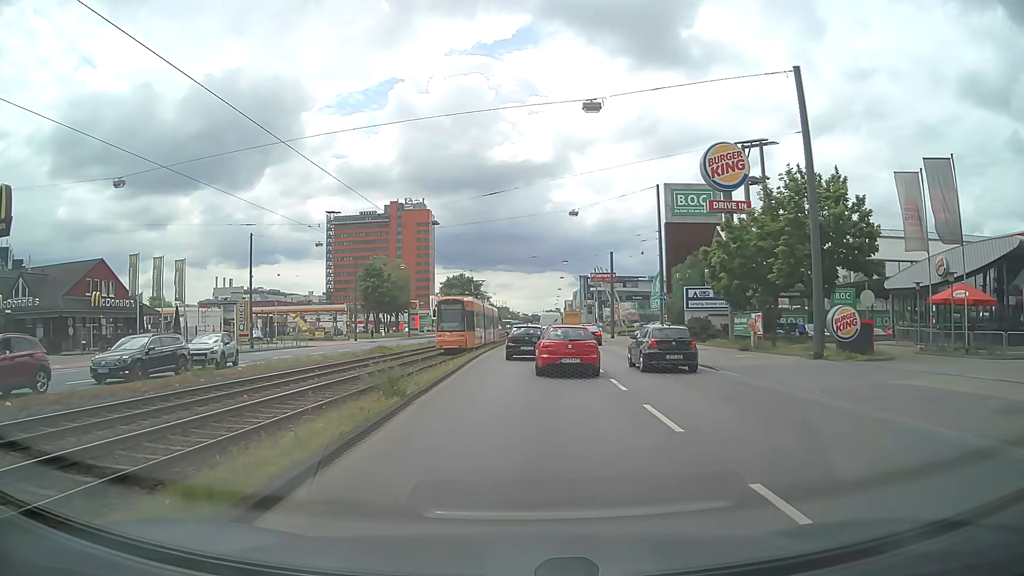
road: primary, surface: asphalt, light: Day
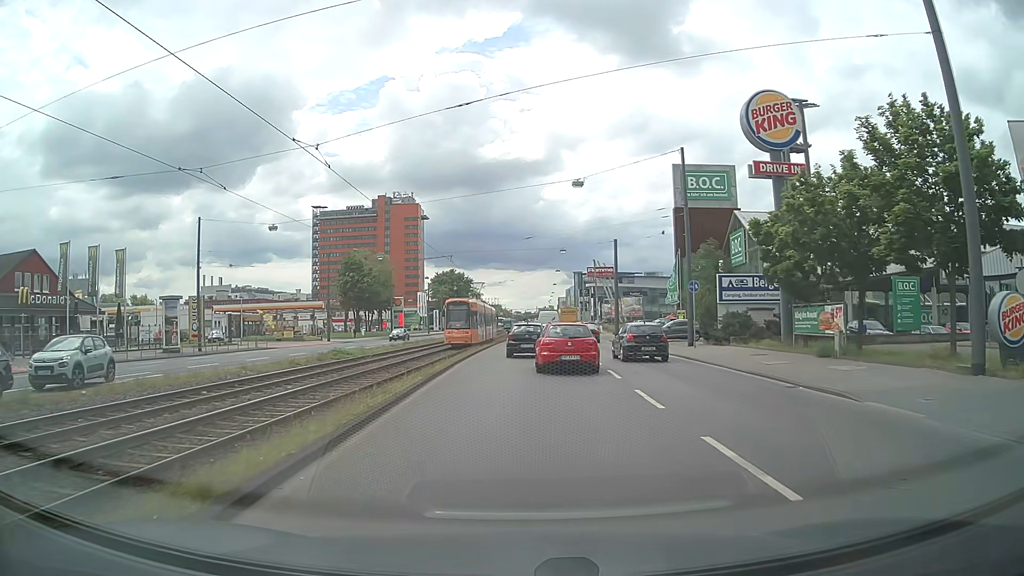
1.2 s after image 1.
(-0.1, +9.6) m; -1°
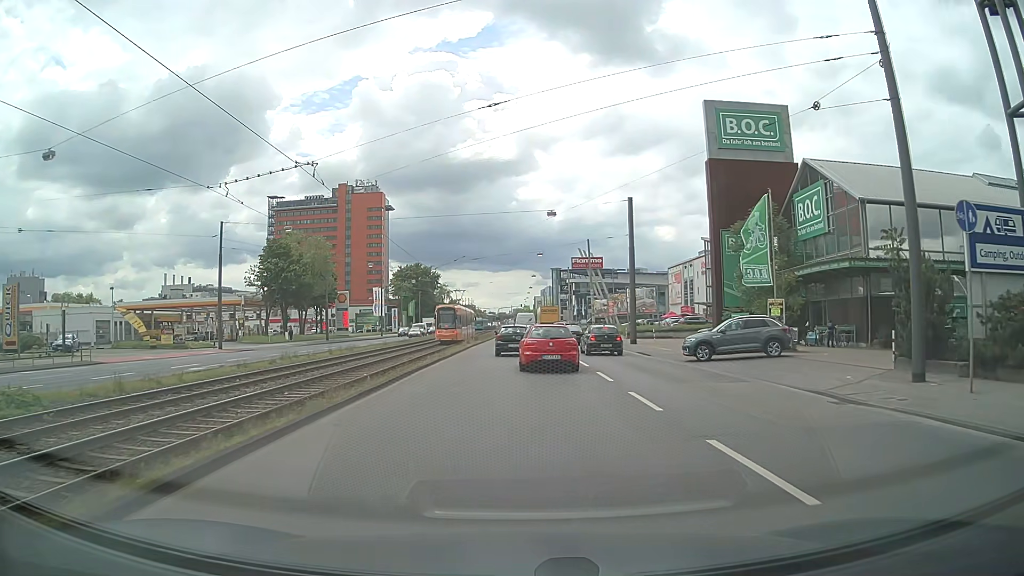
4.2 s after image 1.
(+0.8, +24.4) m; +3°
(0, +10) (0, +20) (0, +30) (0, +40) (0, +50) (0, +60) (0, +70) (0, +80) (0, +90) (0, +100) m
